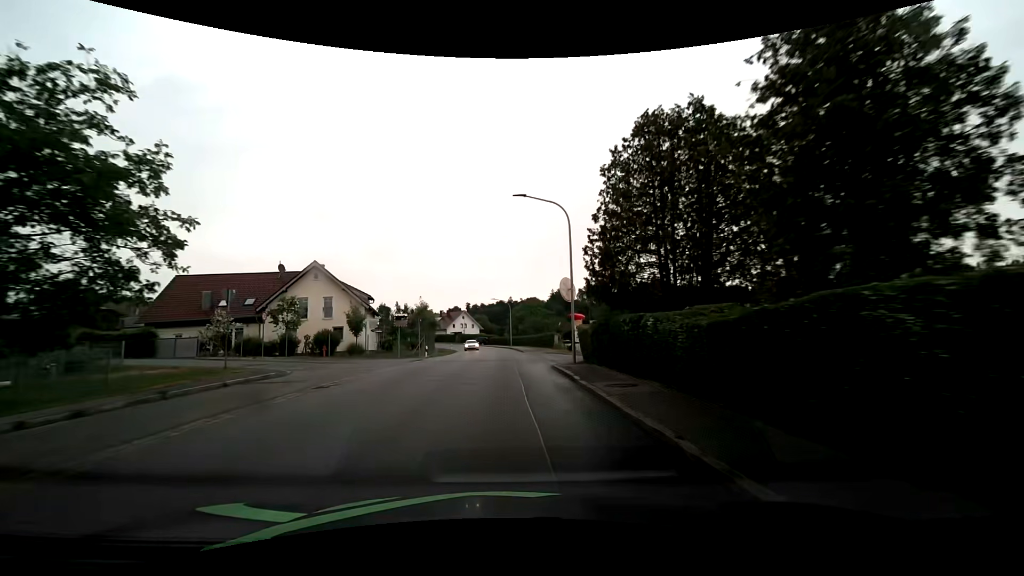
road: tertiary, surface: asphalt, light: Day
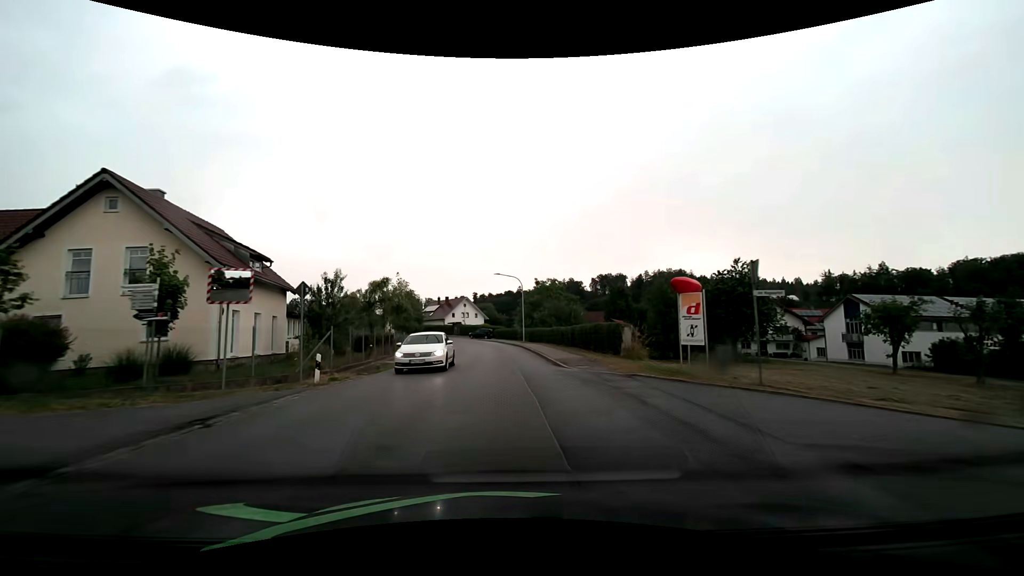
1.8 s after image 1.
(-0.2, +23.4) m; -1°
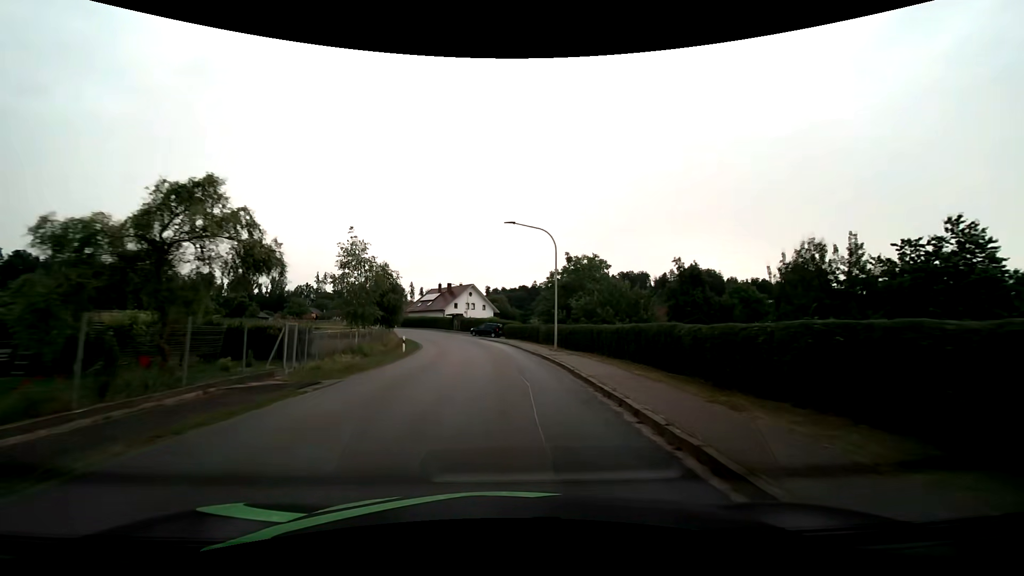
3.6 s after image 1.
(-0.1, +23.6) m; -1°
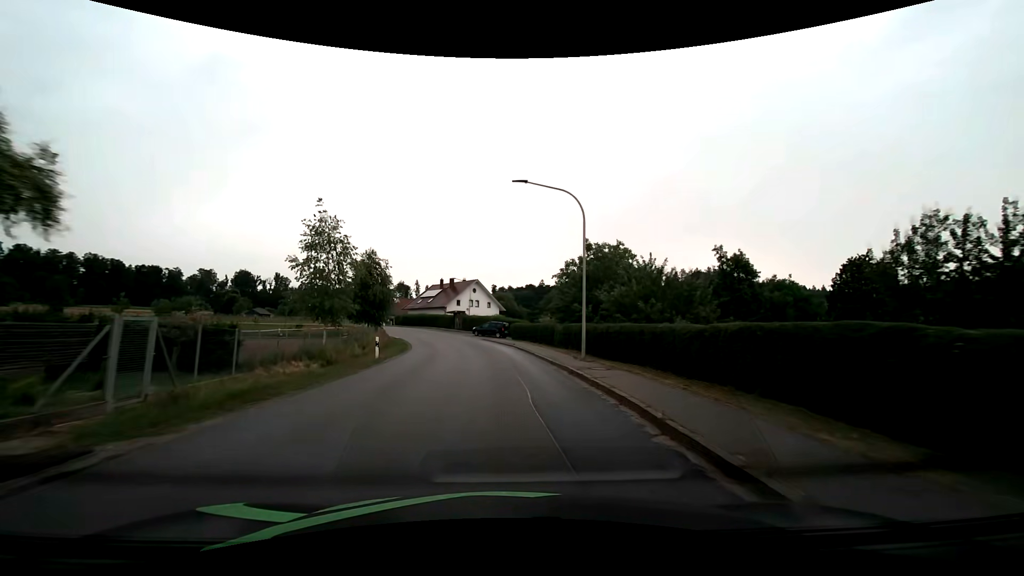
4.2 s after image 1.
(-0.1, +7.9) m; -1°
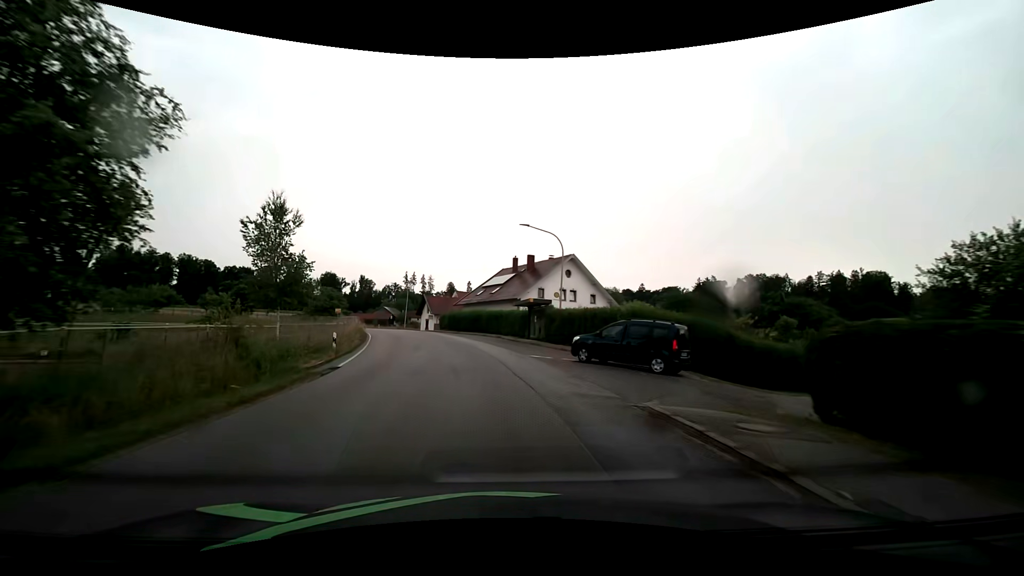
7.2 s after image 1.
(-2.8, +39.2) m; -10°
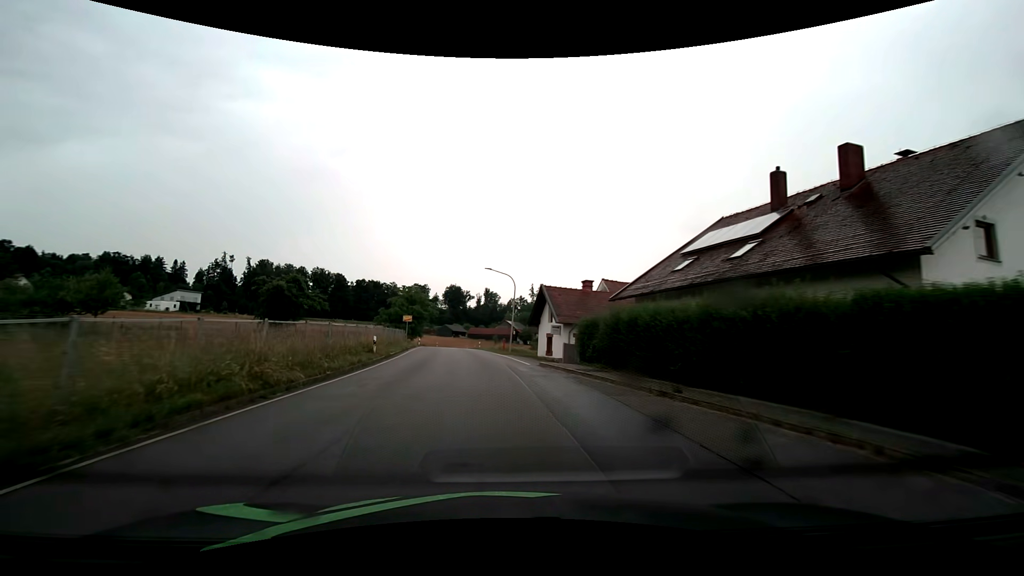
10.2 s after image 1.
(-5.3, +38.0) m; -15°
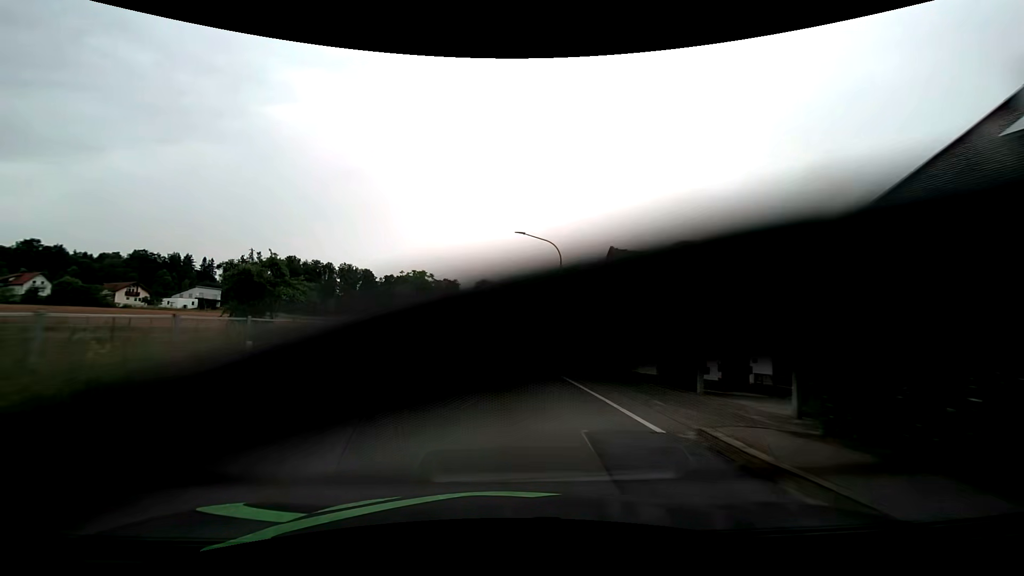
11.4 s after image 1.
(-0.6, +15.3) m; -4°
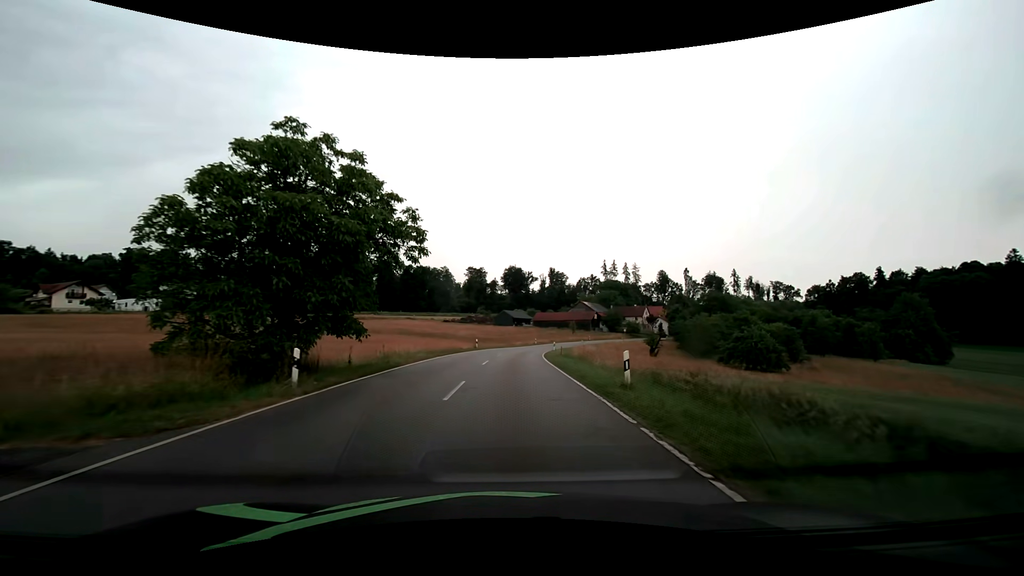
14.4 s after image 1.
(-1.4, +39.0) m; -3°
(0, +10) (0, +20) (0, +30) (+1, +40) (+2, +50) (+3, +60) (+5, +70) (+8, +79) (+11, +89) (+14, +98) m
